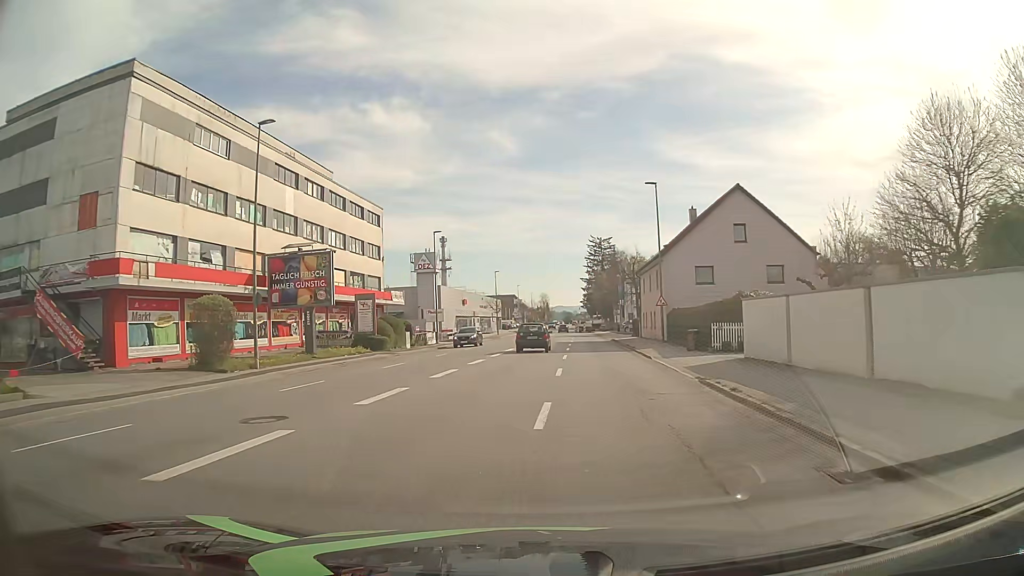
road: tertiary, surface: asphalt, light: Day
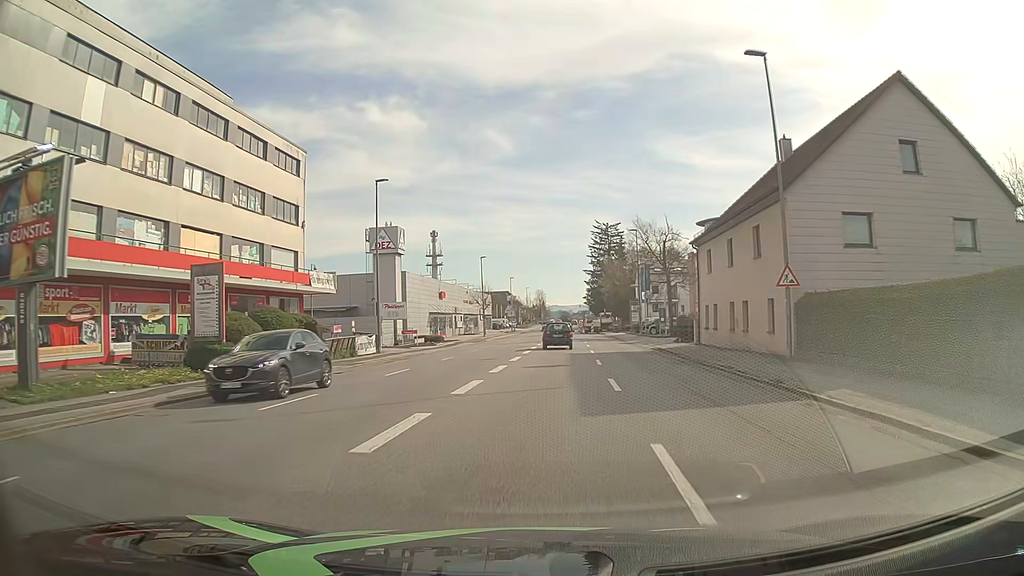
(0.0, +22.2) m; +1°
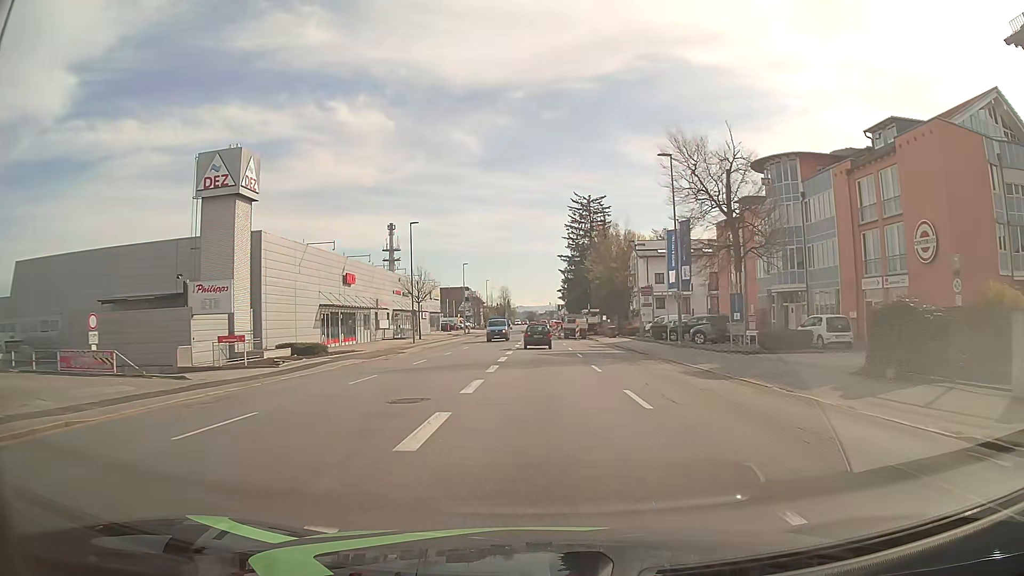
(+0.7, +30.1) m; +3°
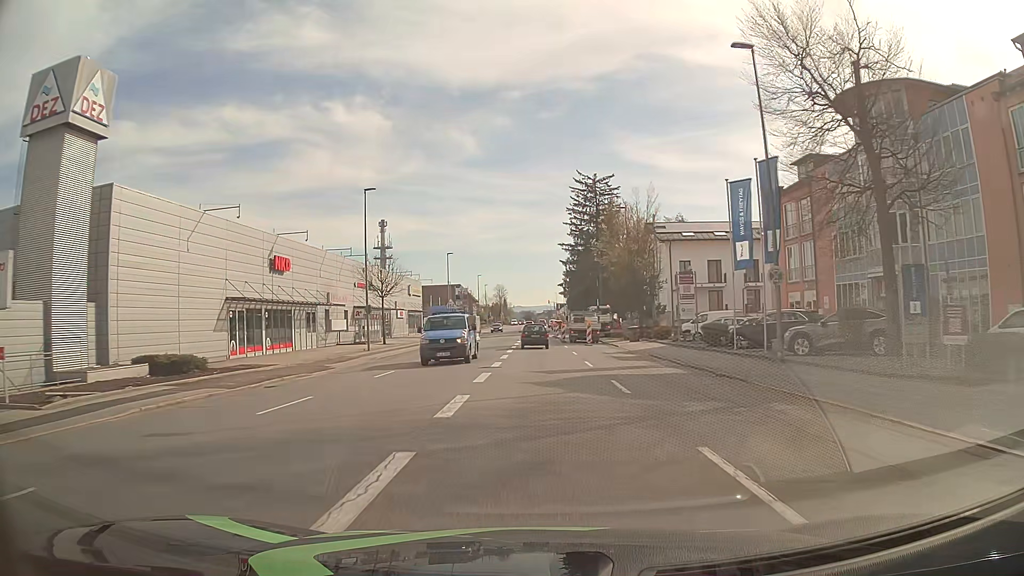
(+0.1, +15.1) m; 0°
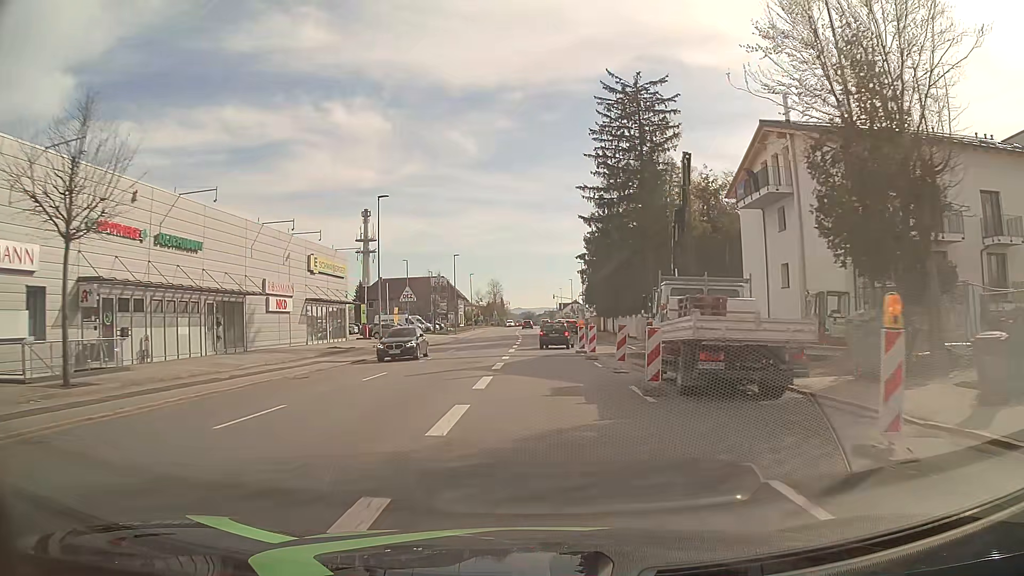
(-0.1, +38.0) m; 0°
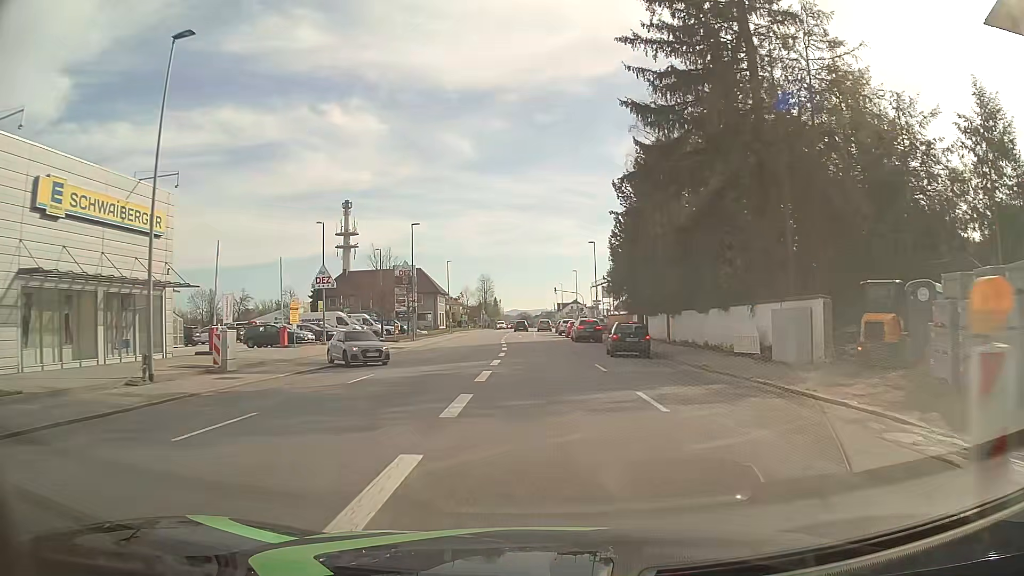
(0.0, +28.2) m; 0°
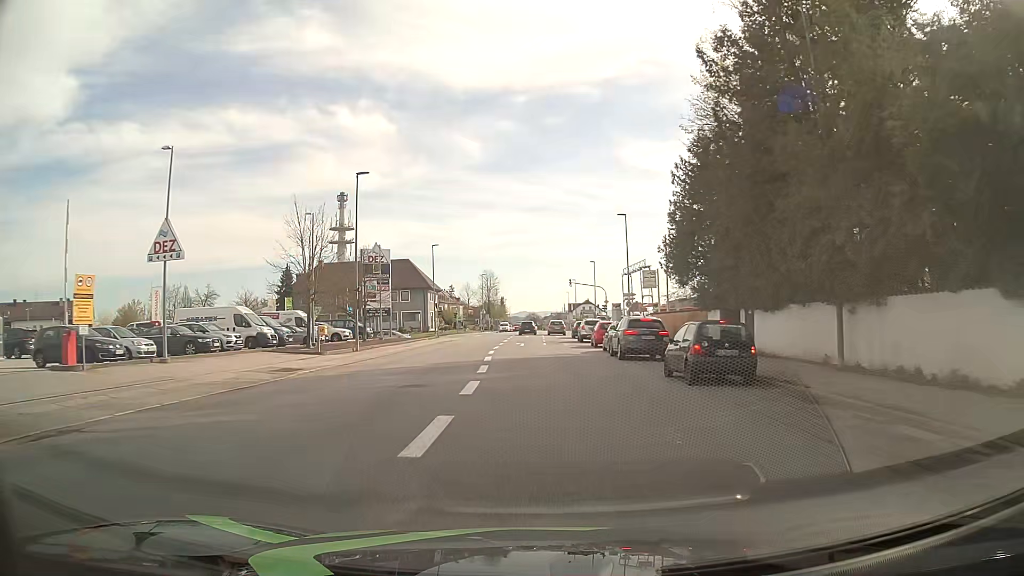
(0.0, +21.2) m; -1°
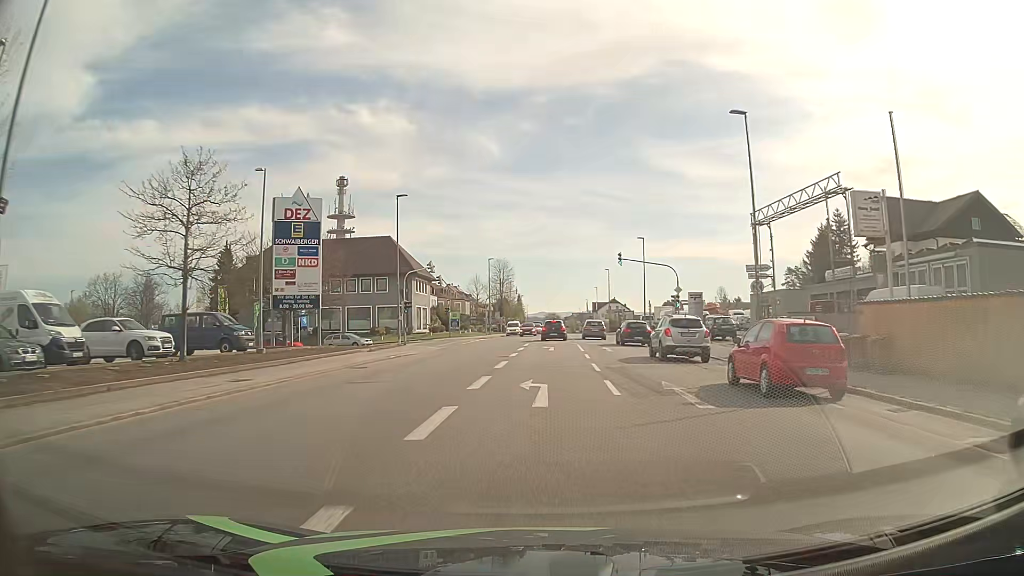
(-0.3, +29.1) m; -1°
(0, +10) (0, +20) (+1, +30) (+1, +40) (+1, +50) (0, +60) (-9, +64) (-19, +65) (-29, +65) (-39, +65) m
